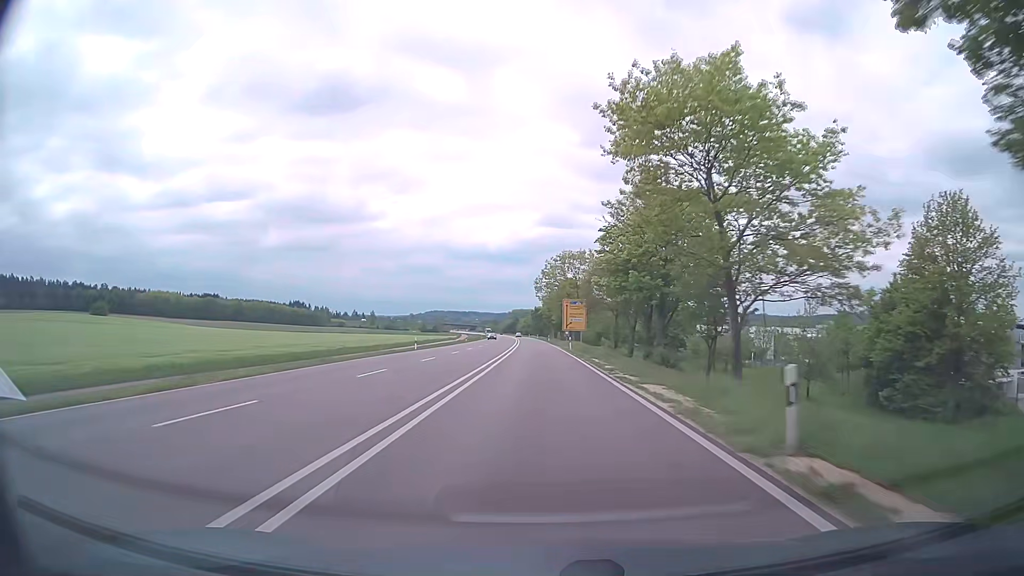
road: trunk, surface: asphalt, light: Day
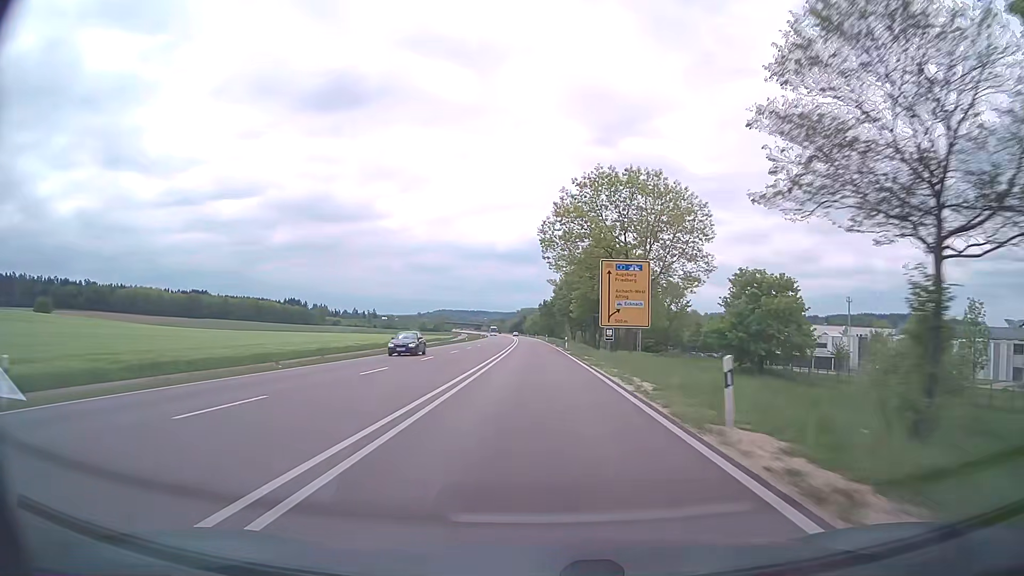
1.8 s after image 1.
(-0.3, +47.4) m; -1°
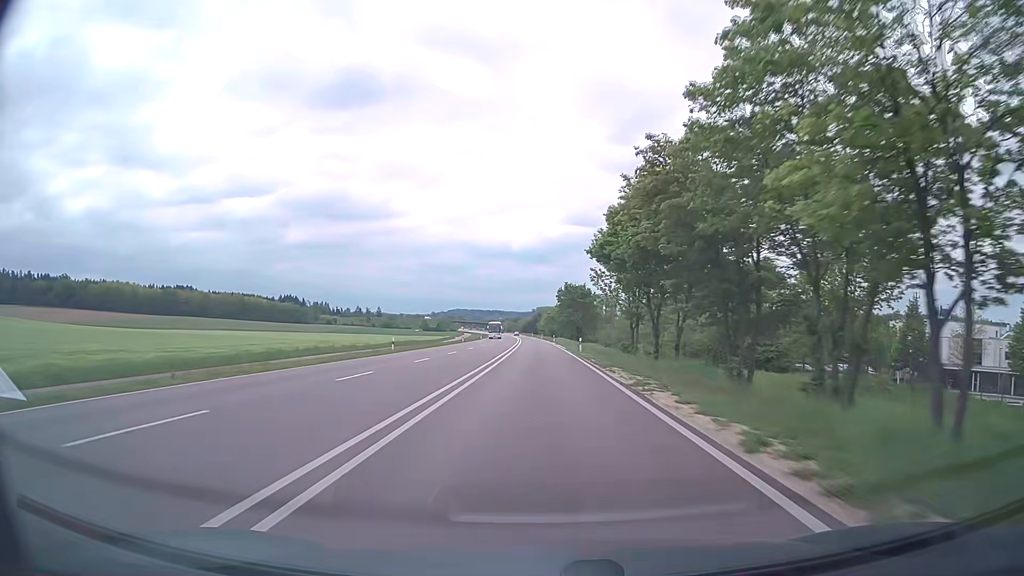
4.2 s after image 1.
(-0.8, +63.1) m; -2°
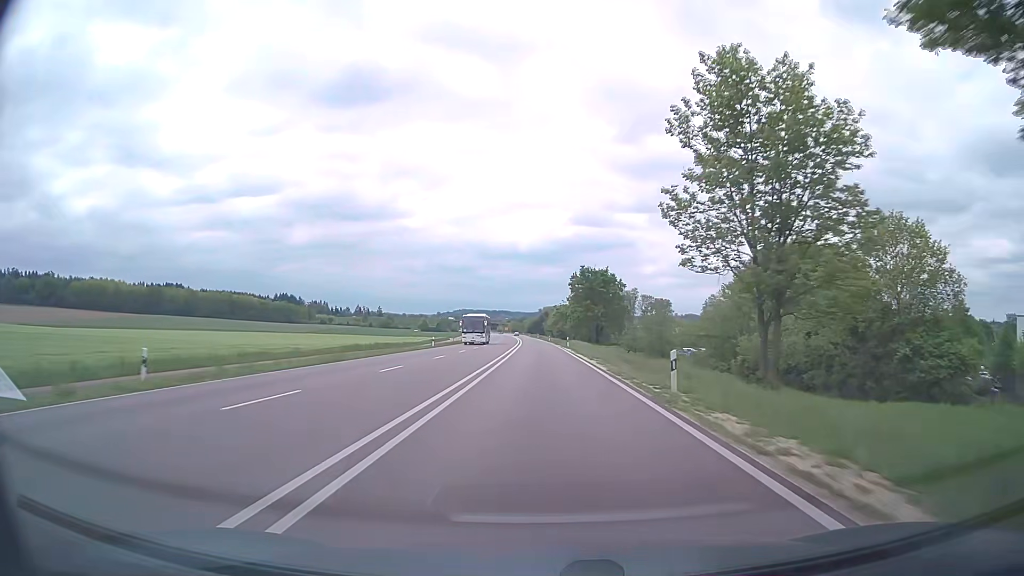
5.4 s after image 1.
(-0.1, +31.6) m; -1°
